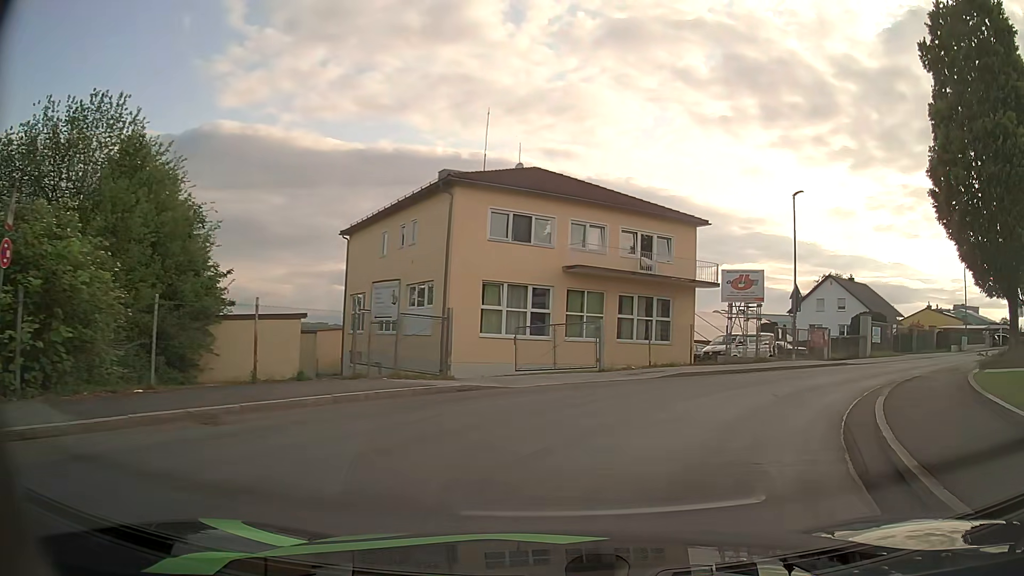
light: Day
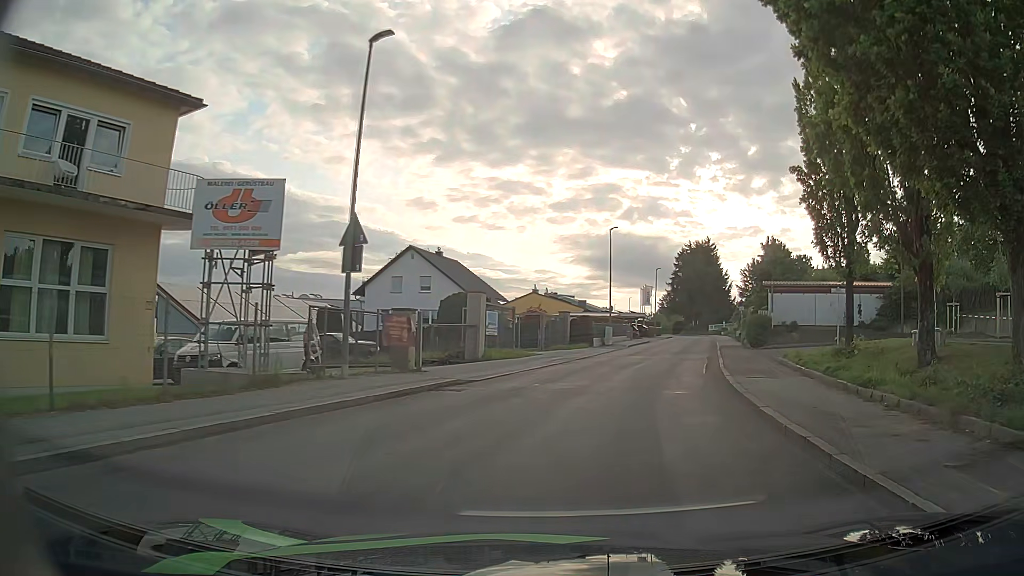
(+5.5, +16.4) m; +36°
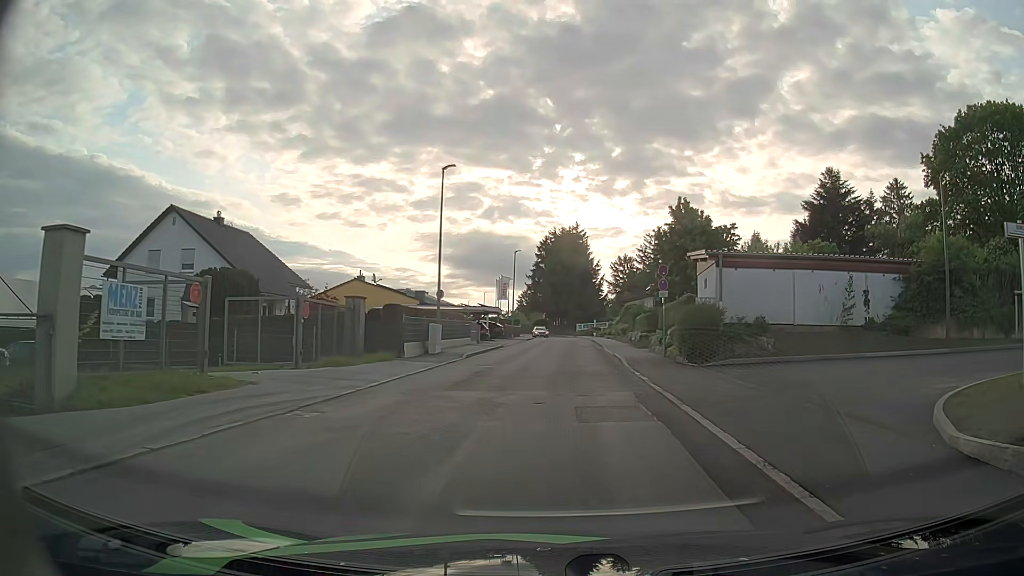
(+2.5, +18.1) m; +12°
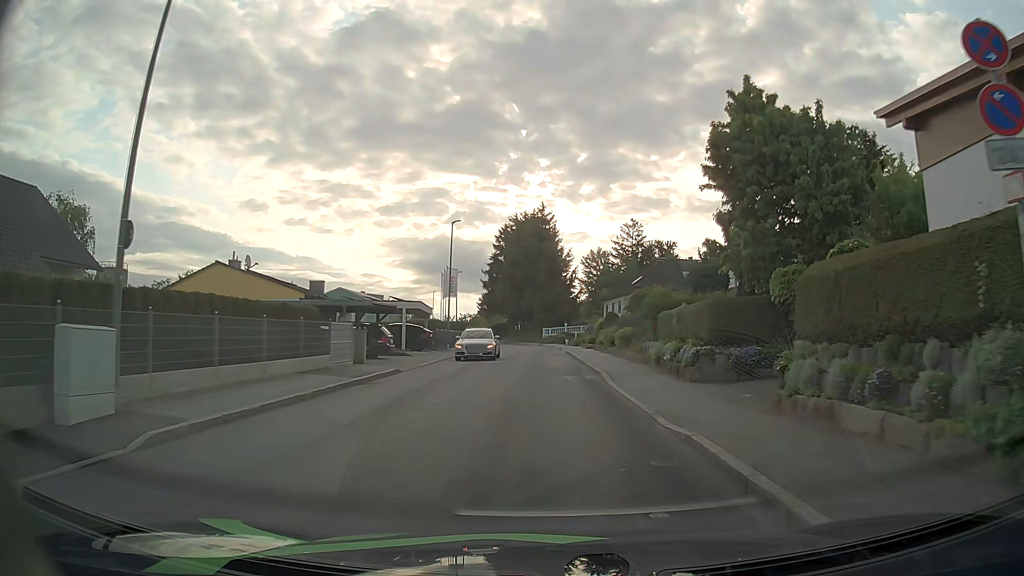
(+0.7, +21.1) m; +3°
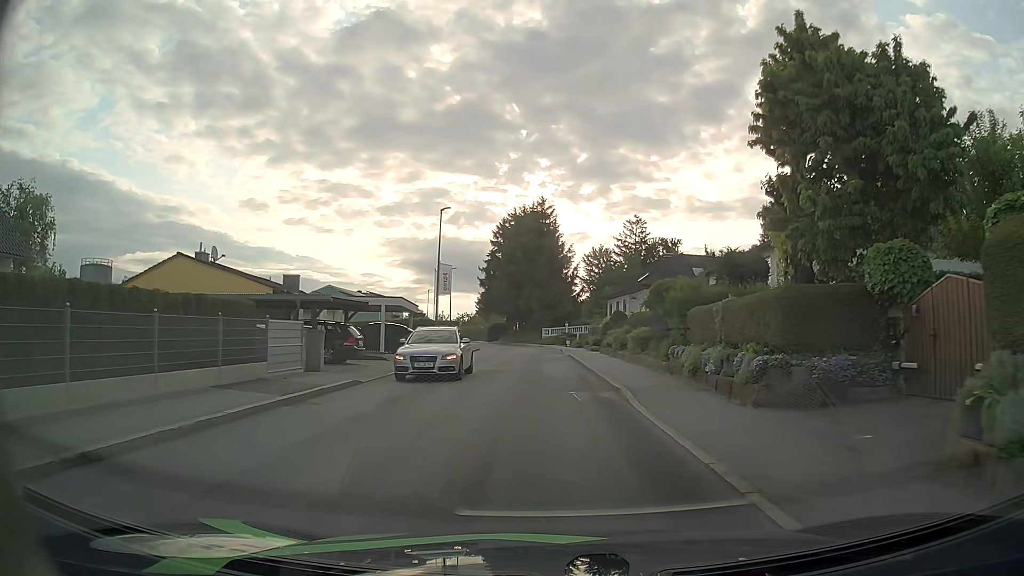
(0.0, +4.8) m; 0°
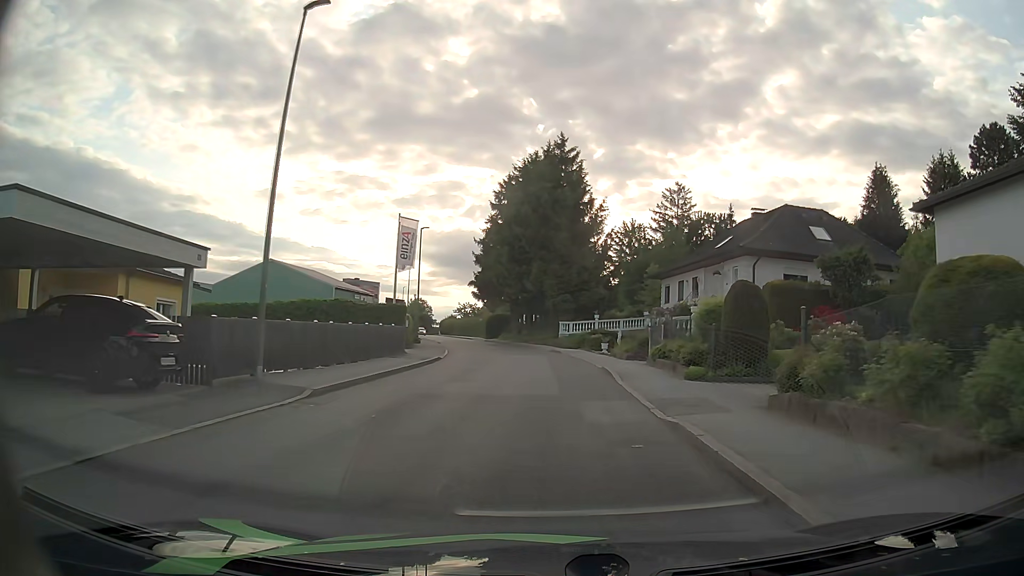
(-0.5, +26.1) m; -2°
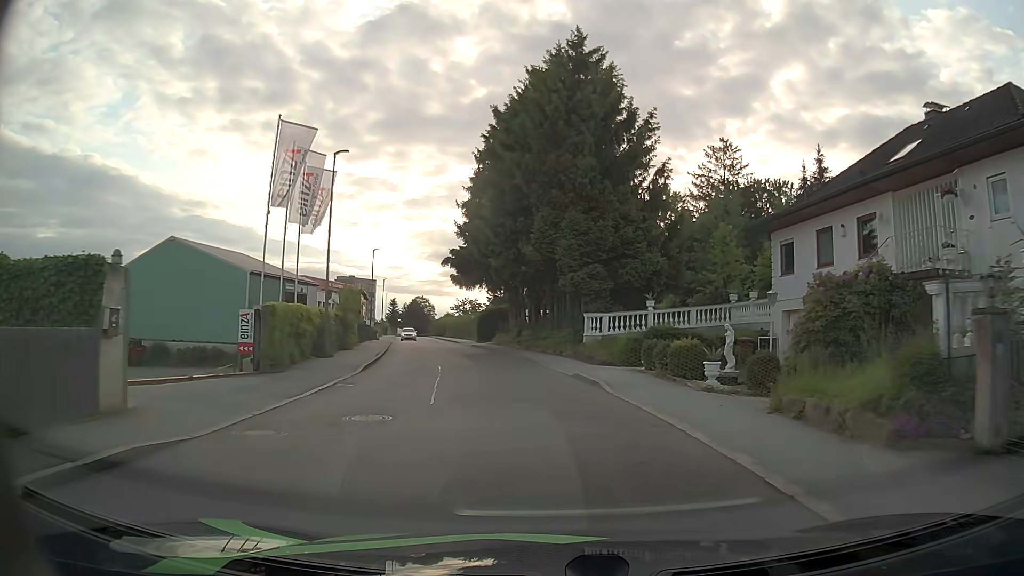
(0.0, +22.0) m; -1°
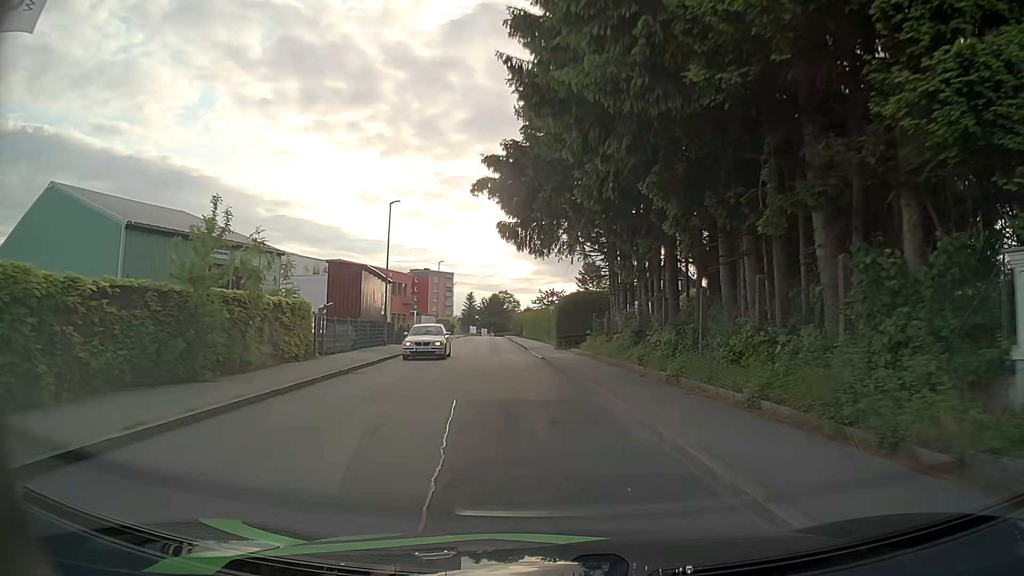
(-1.5, +23.0) m; -7°
(0, +10) (-1, +20) (-2, +30) (-3, +40) (-4, +50) (-5, +60) (-6, +70) (-7, +80) (-8, +90) (-8, +100) m
